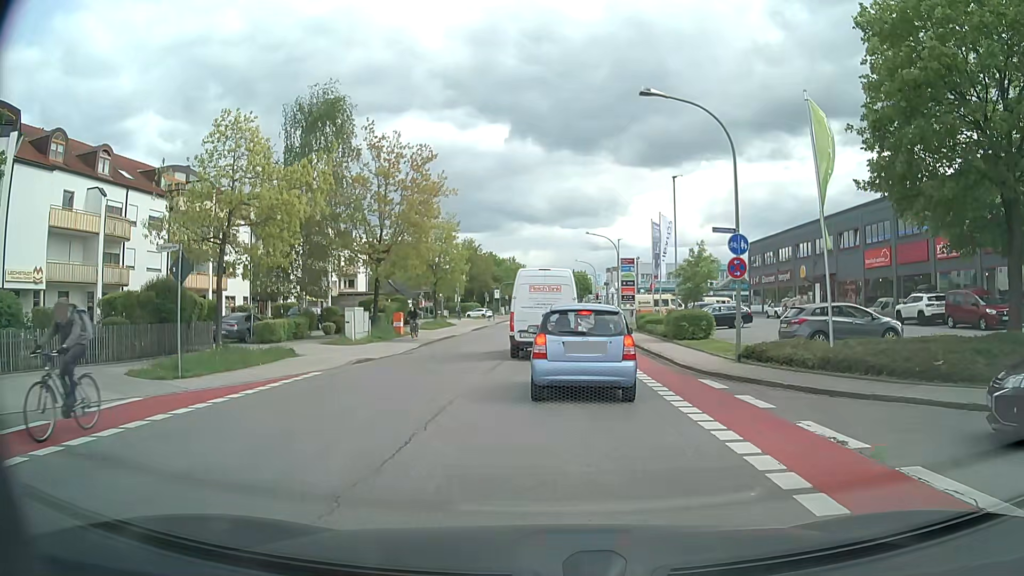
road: tertiary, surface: asphalt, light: Day
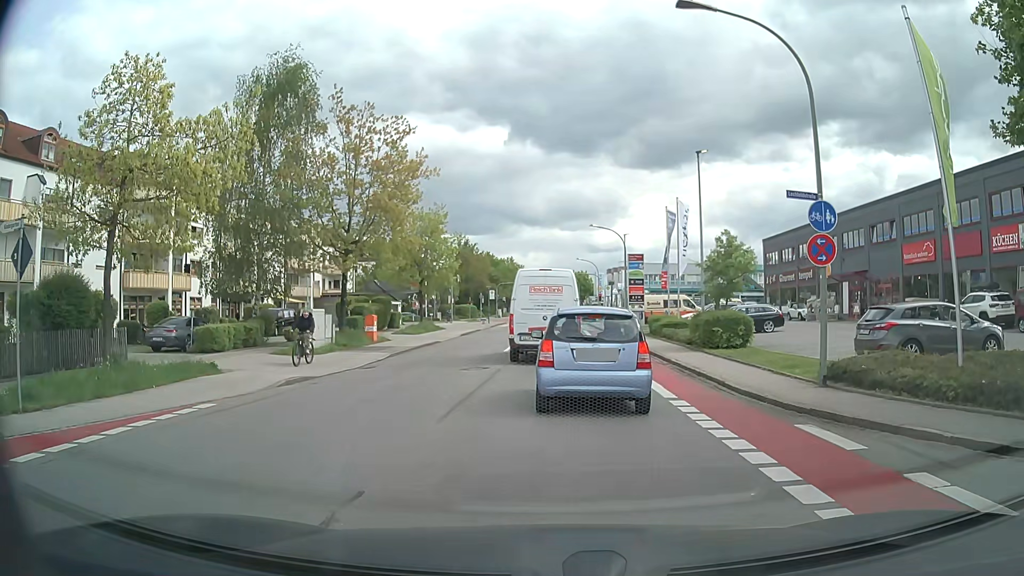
(-0.1, +5.8) m; -1°
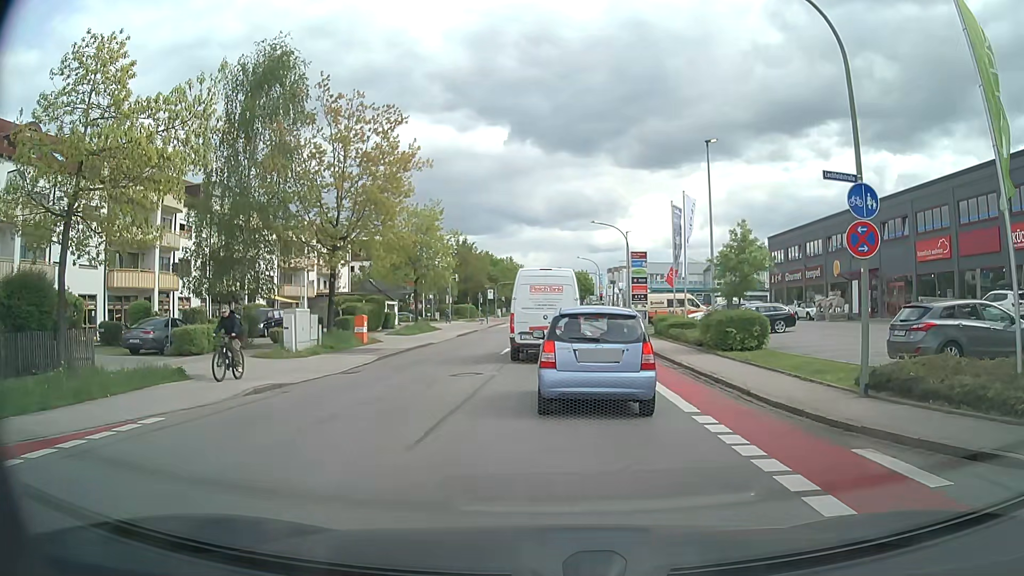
(0.0, +1.8) m; 0°
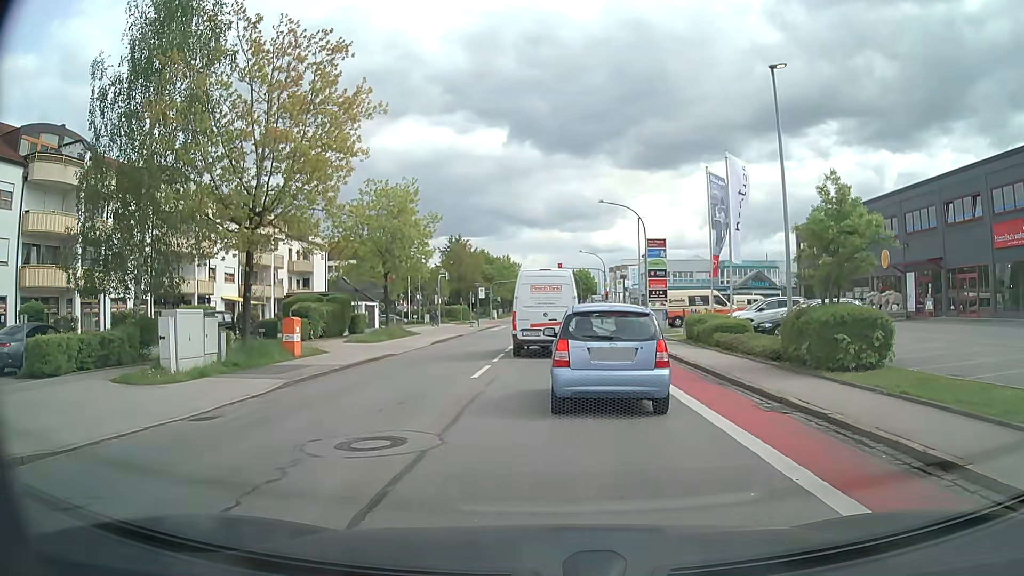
(0.0, +8.5) m; 0°
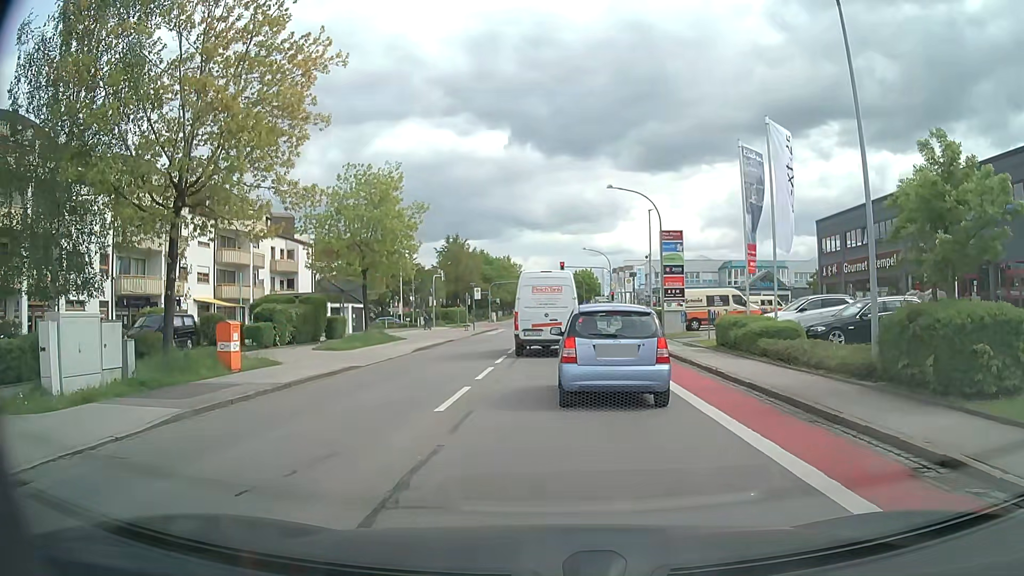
(0.0, +4.8) m; +1°
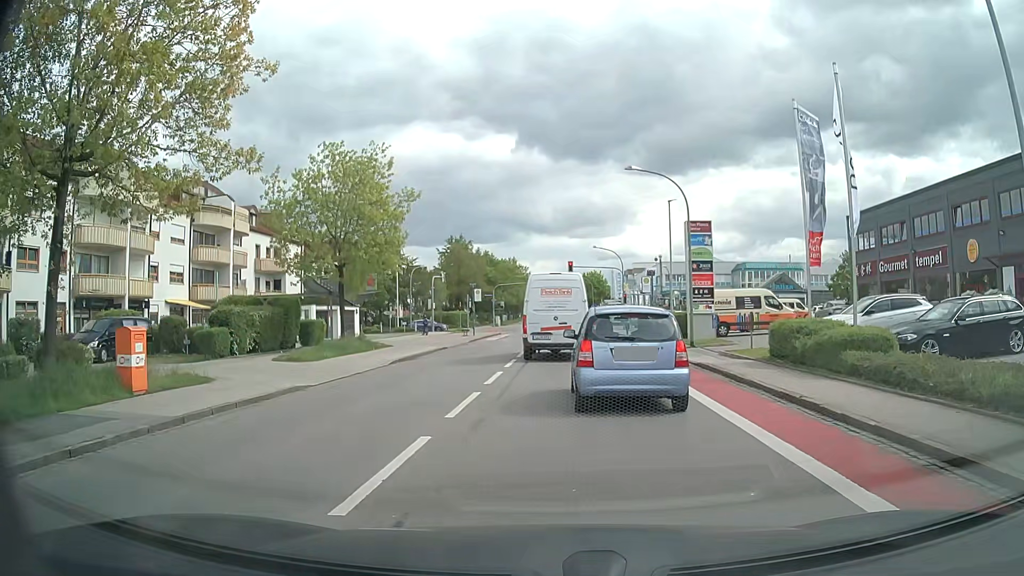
(-0.2, +5.1) m; -2°
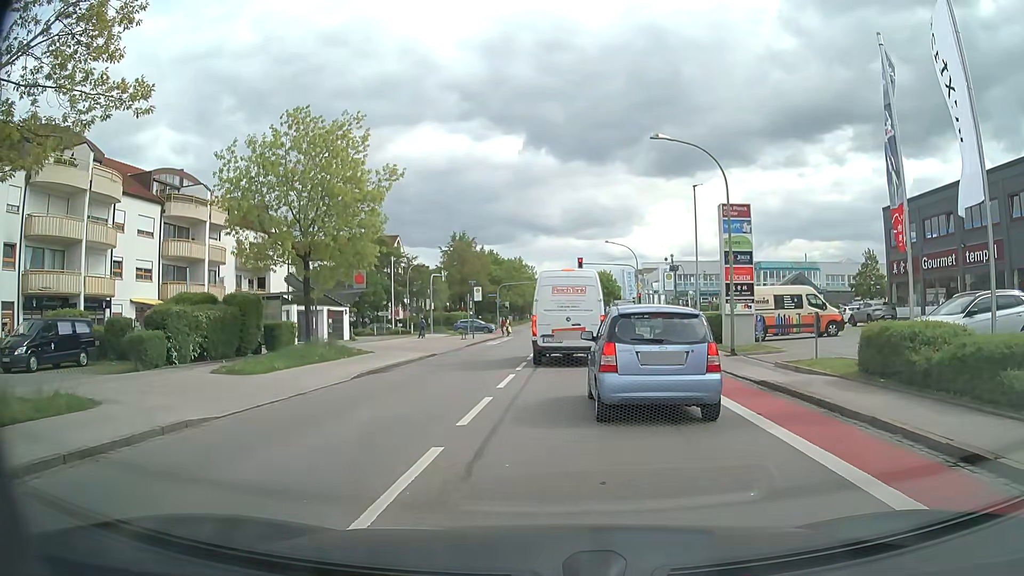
(-0.1, +5.1) m; -1°
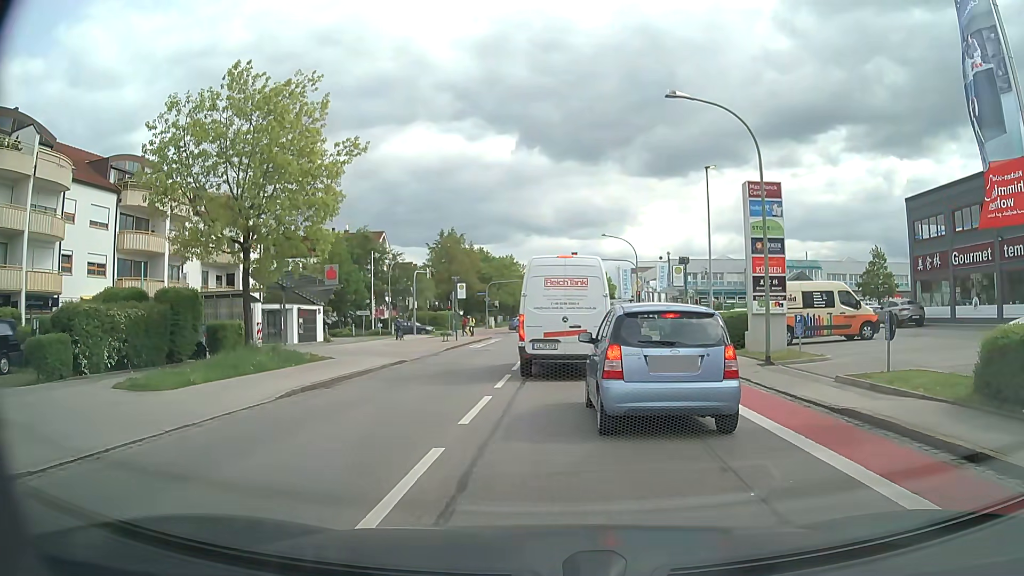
(0.0, +4.4) m; +2°
